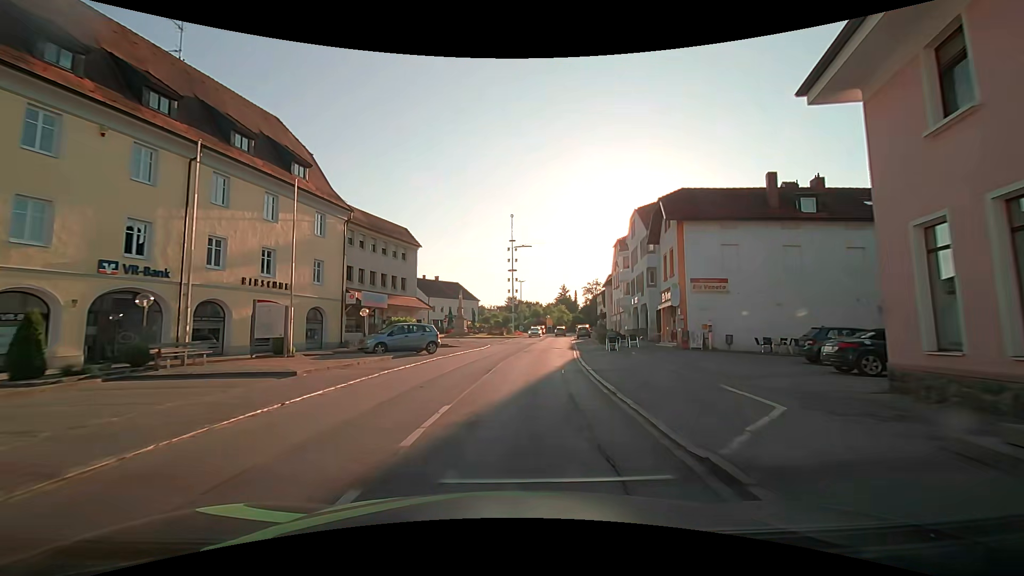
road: secondary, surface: asphalt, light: Day
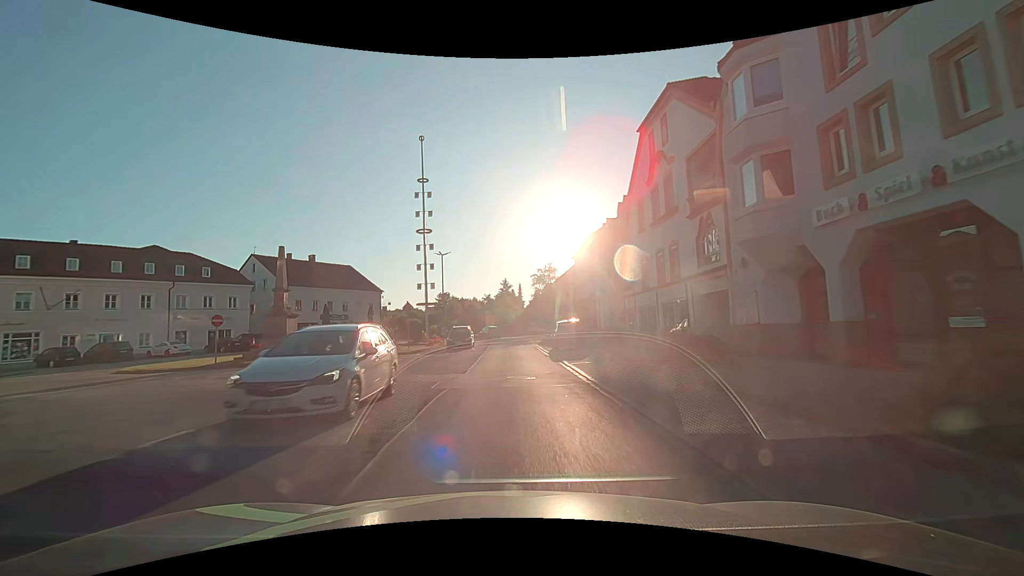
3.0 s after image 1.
(+3.1, +37.8) m; +7°
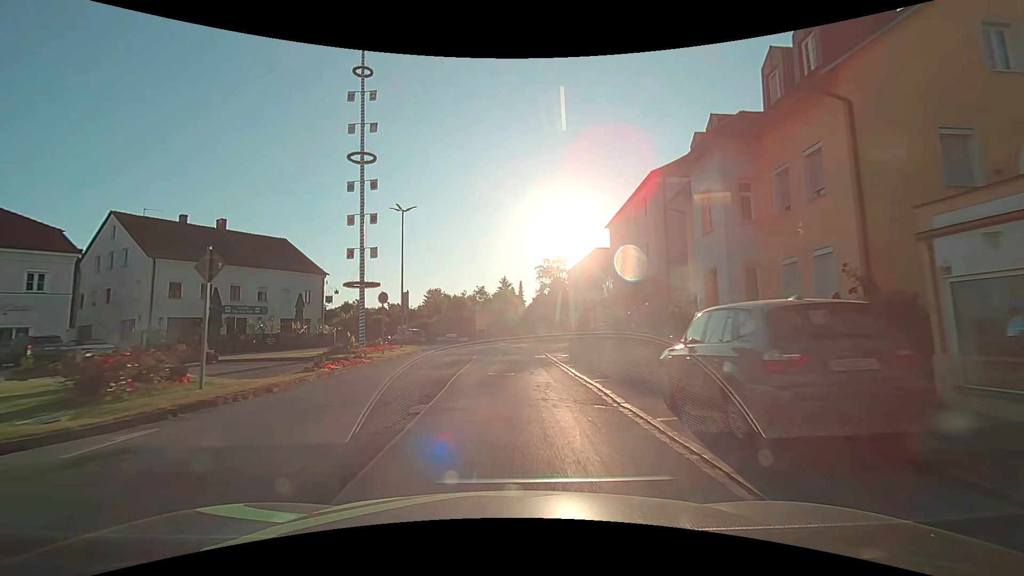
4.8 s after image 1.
(+0.2, +22.8) m; 0°
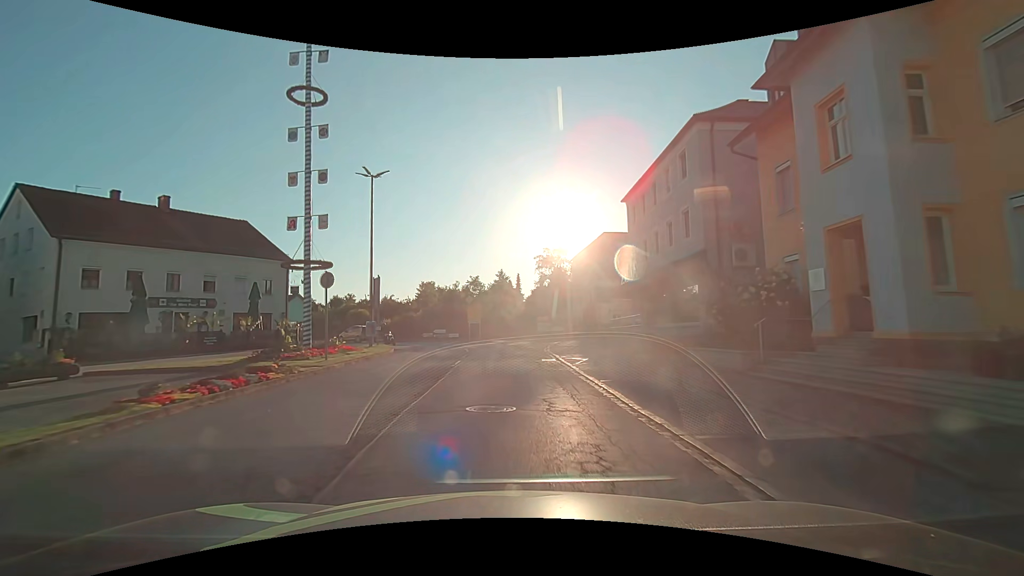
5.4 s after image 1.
(0.0, +7.4) m; 0°
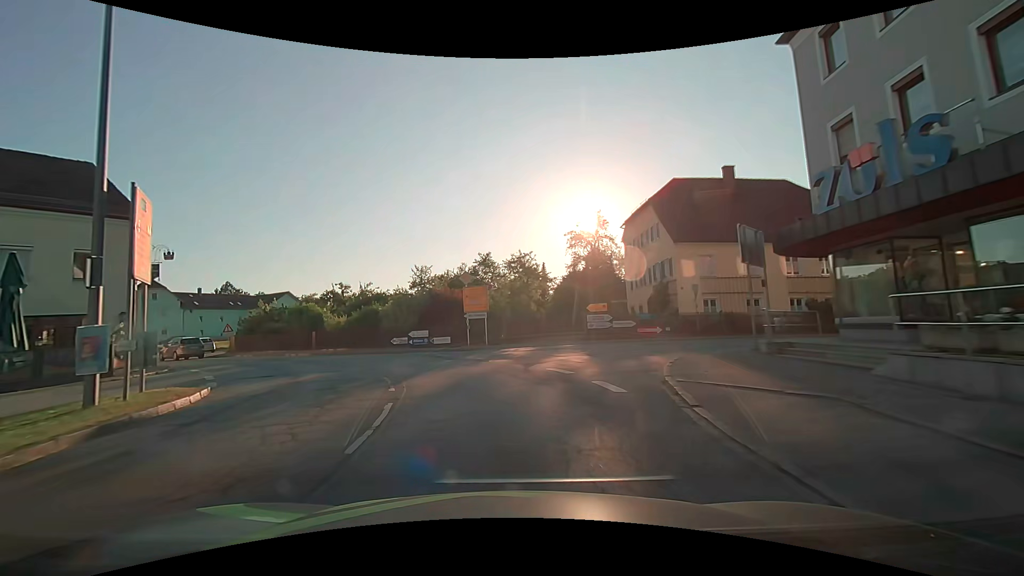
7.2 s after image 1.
(+0.2, +19.9) m; -2°
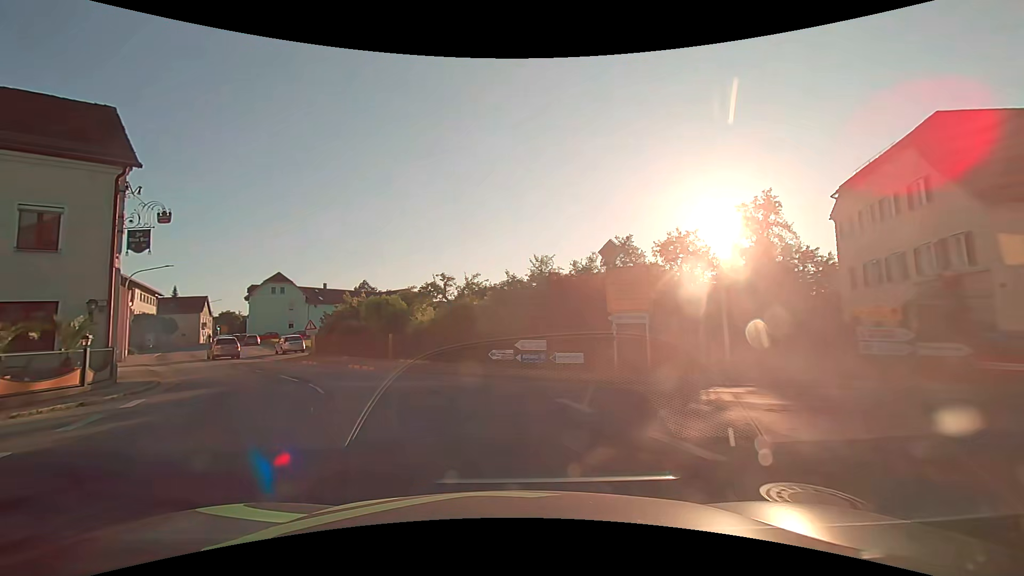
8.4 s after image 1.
(-1.2, +11.4) m; -14°
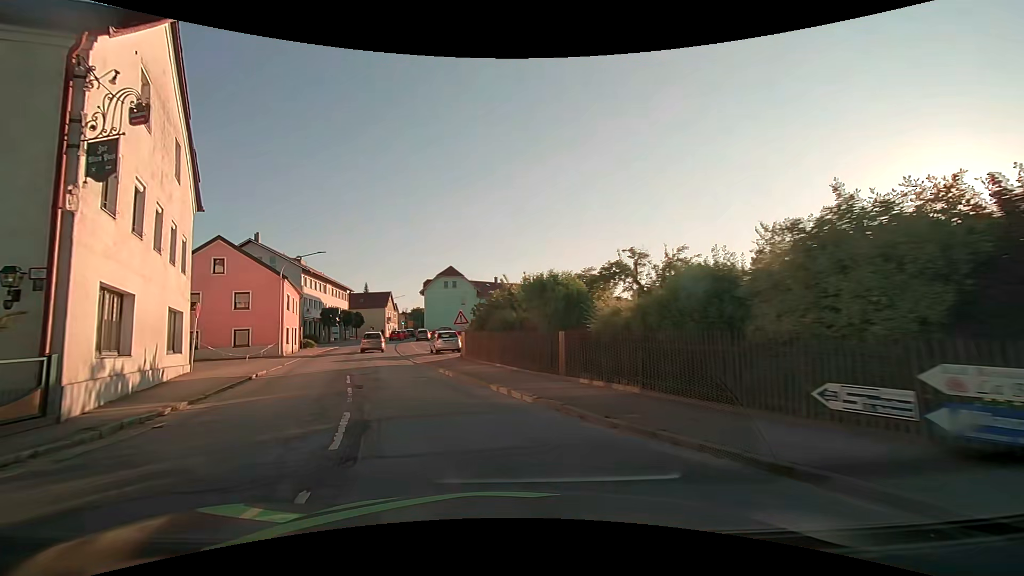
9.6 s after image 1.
(-1.8, +10.7) m; -19°
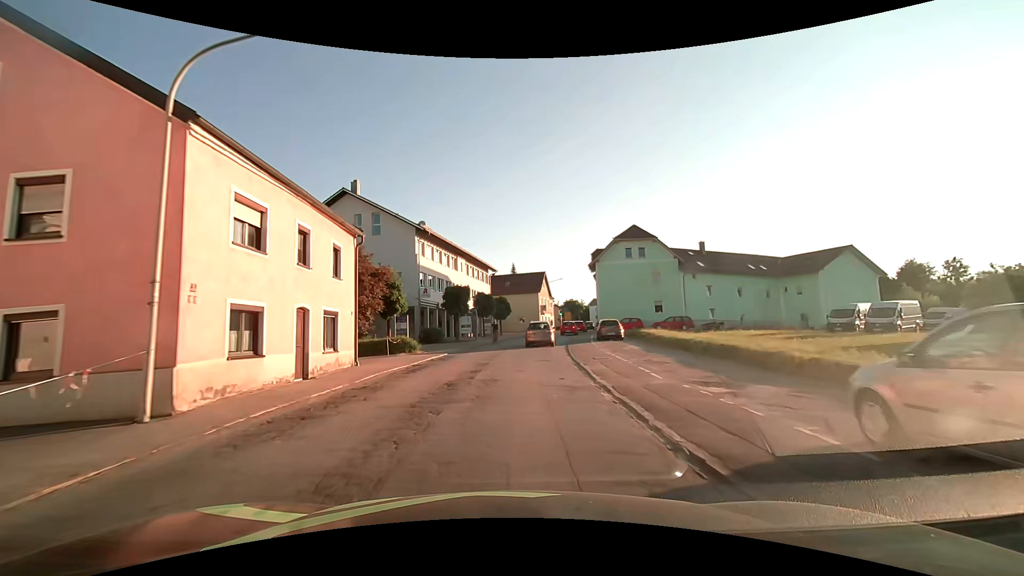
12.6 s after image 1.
(-7.5, +28.5) m; -18°
